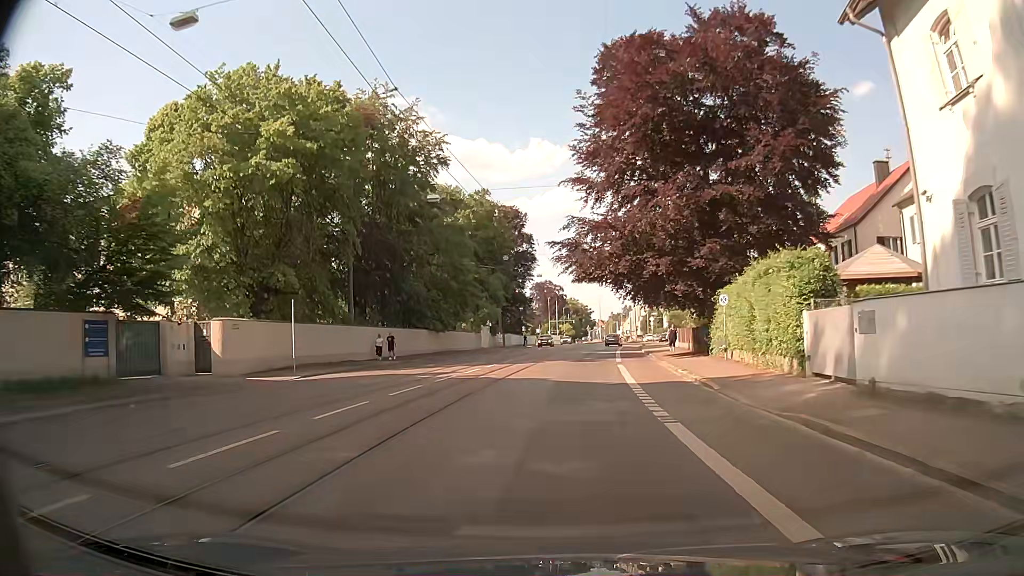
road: secondary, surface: asphalt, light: Day
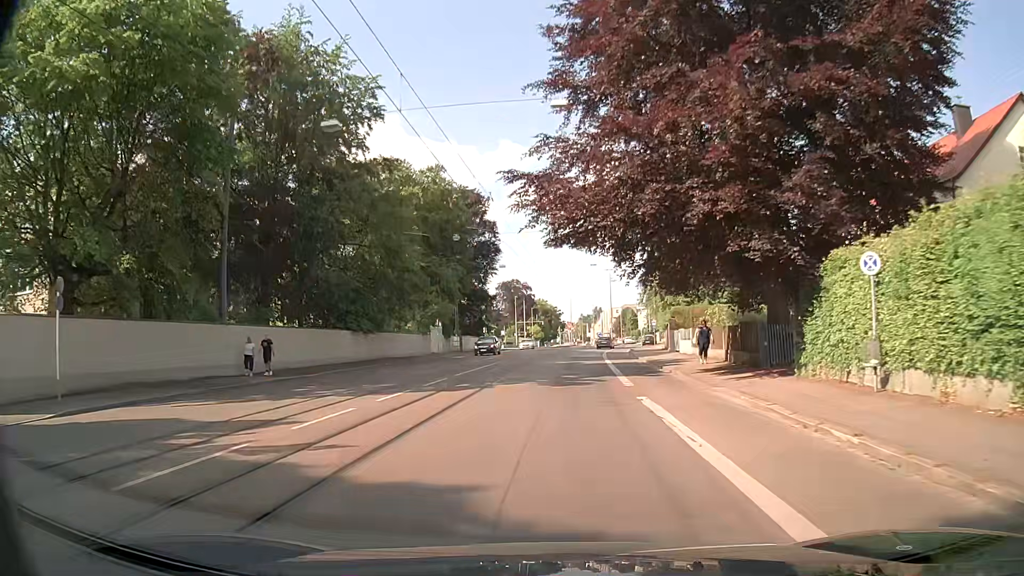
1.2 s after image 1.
(+0.3, +14.7) m; +3°
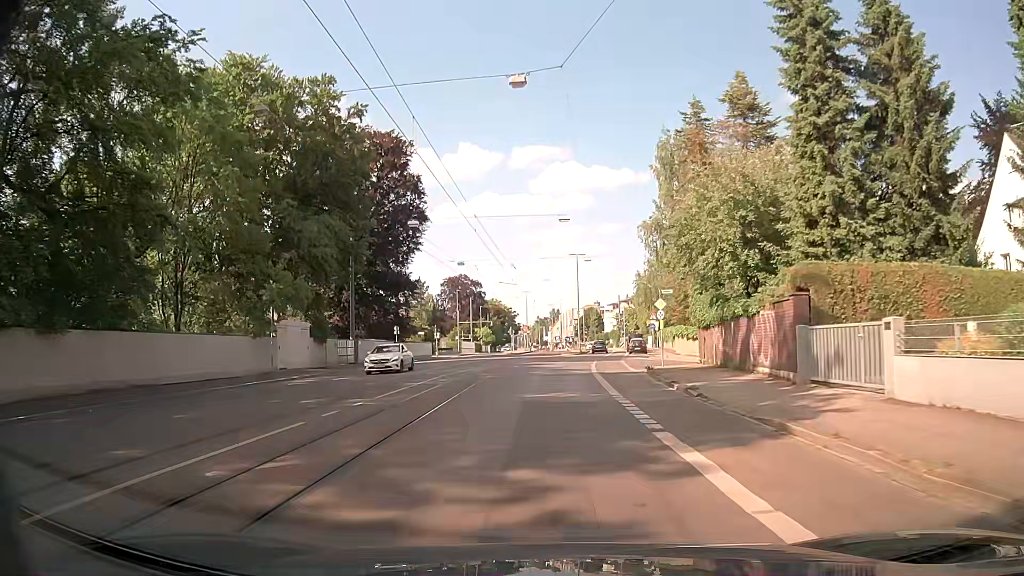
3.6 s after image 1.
(+1.0, +29.4) m; +5°
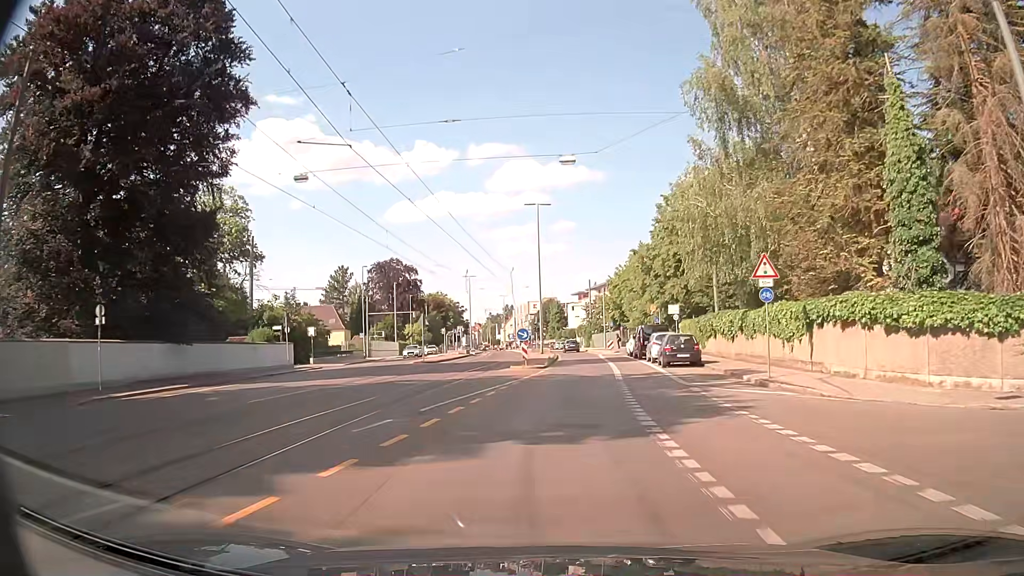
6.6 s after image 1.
(+0.3, +36.8) m; +2°
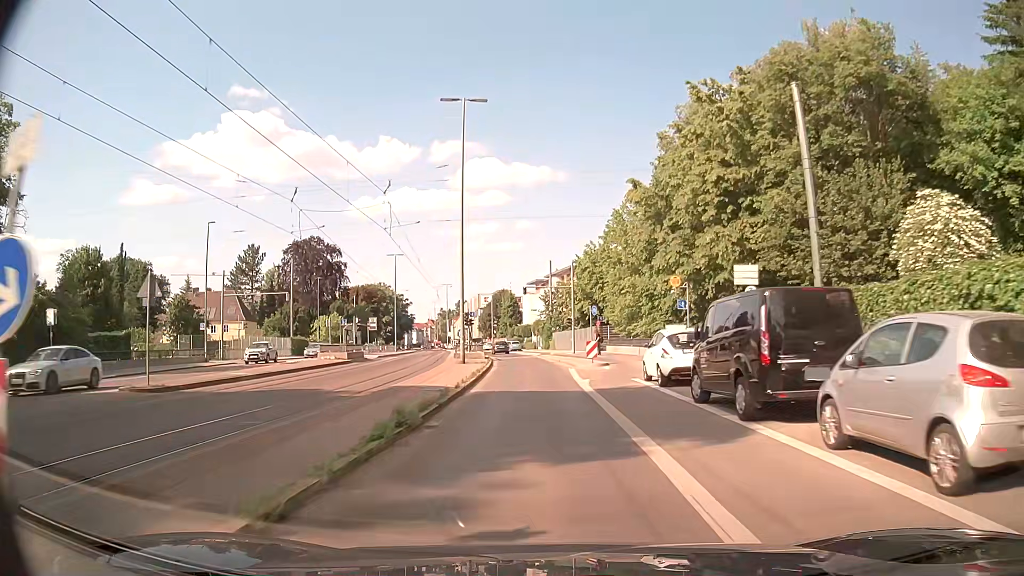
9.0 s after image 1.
(+1.8, +29.3) m; +4°
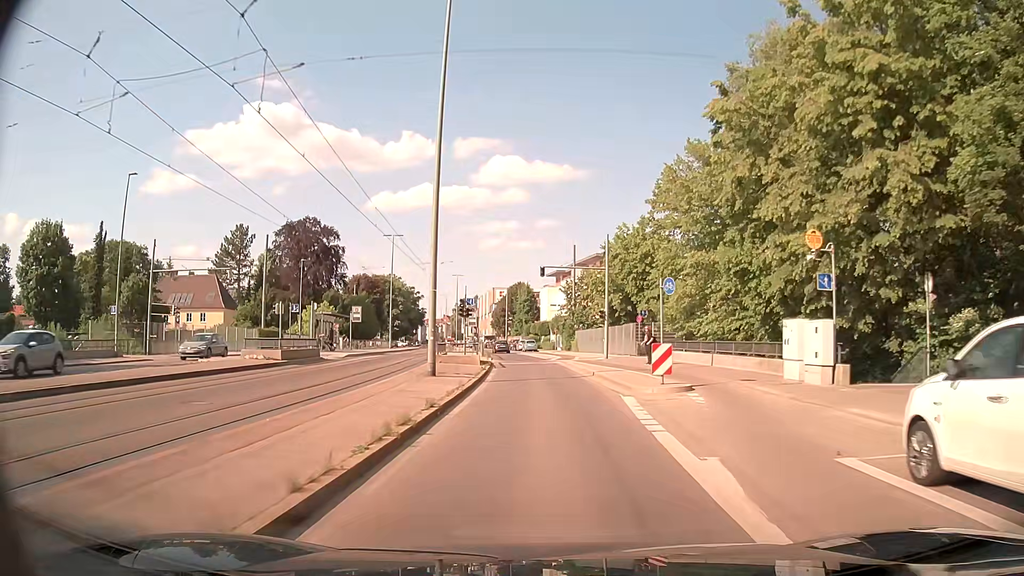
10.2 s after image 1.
(-0.3, +14.5) m; -1°
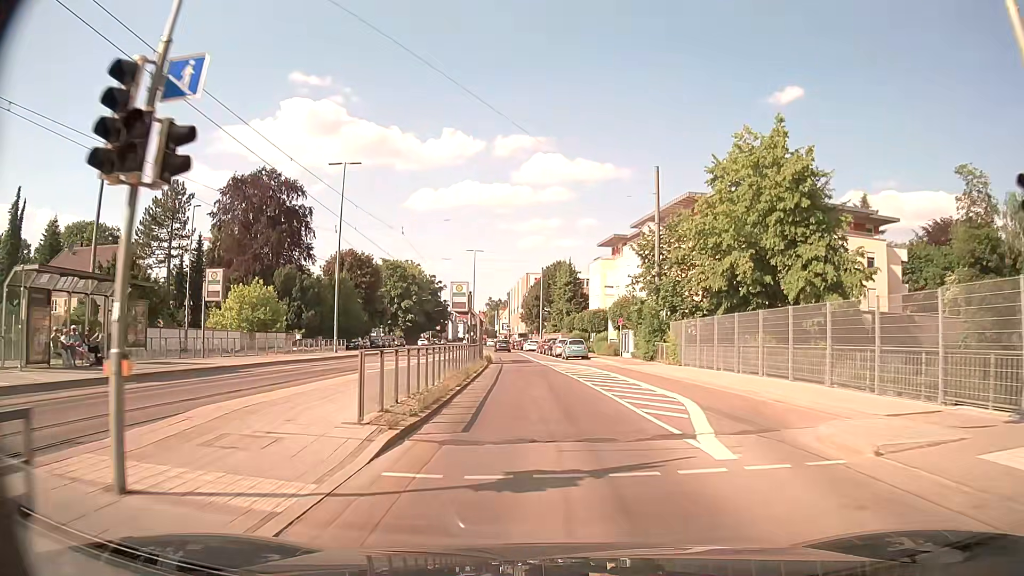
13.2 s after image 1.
(-1.2, +35.7) m; -4°
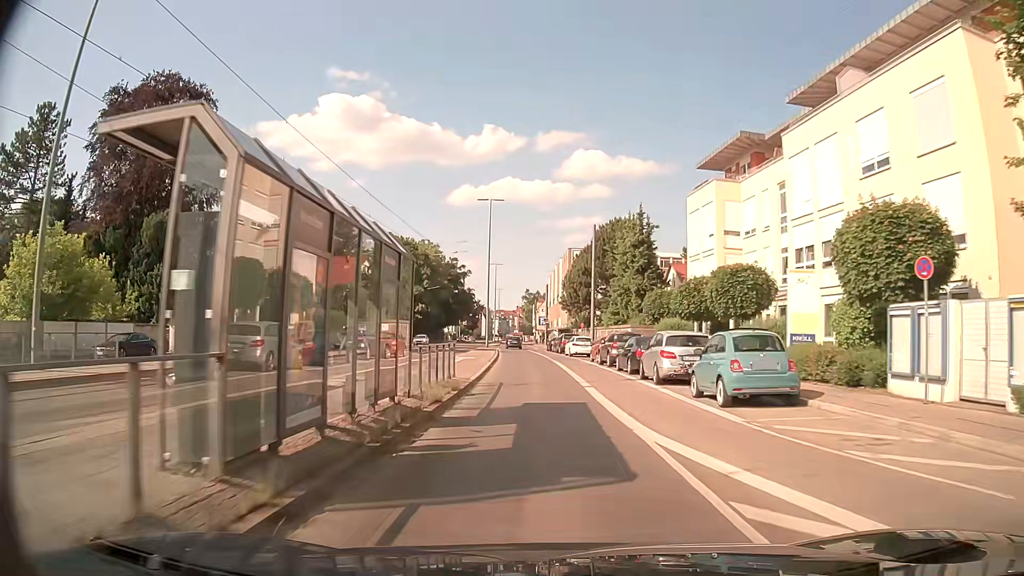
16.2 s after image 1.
(-1.1, +35.0) m; -3°
(0, +10) (-1, +20) (-1, +30) (-2, +40) (-2, +50) (-3, +60) (-4, +70) (-4, +80) (-5, +90) (-5, +100) m
